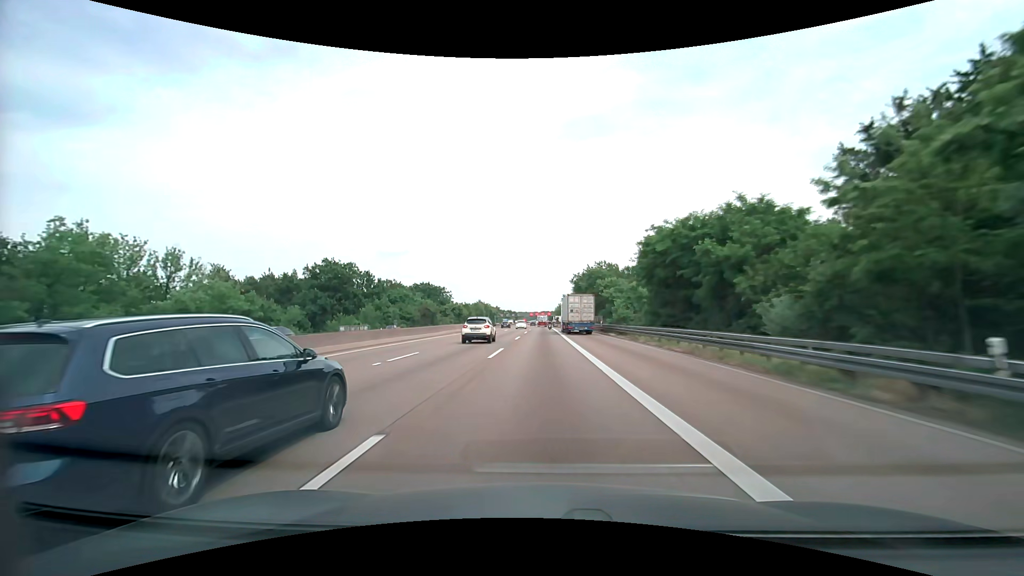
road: motorway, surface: asphalt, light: Day
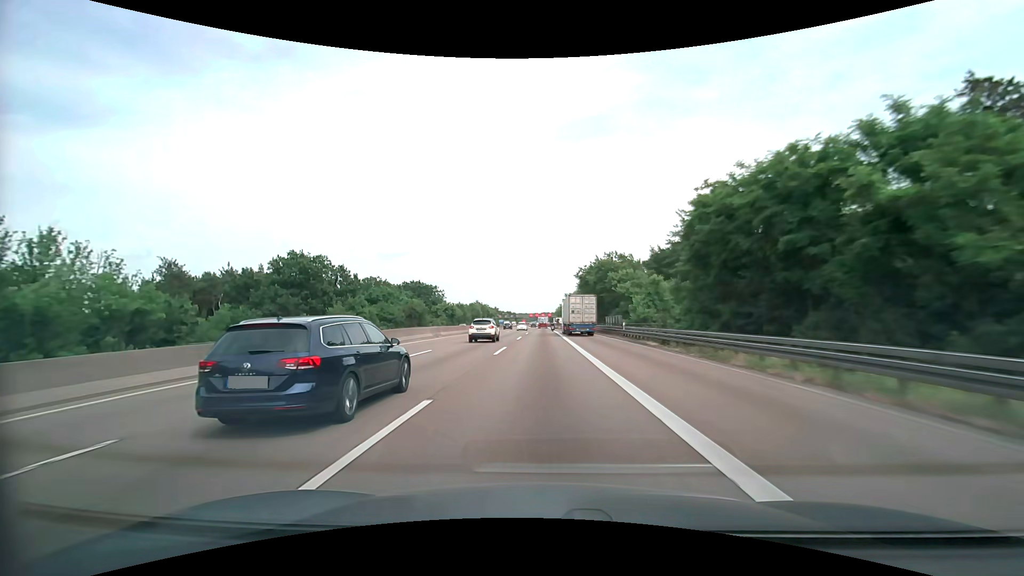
(0.0, +15.6) m; 0°
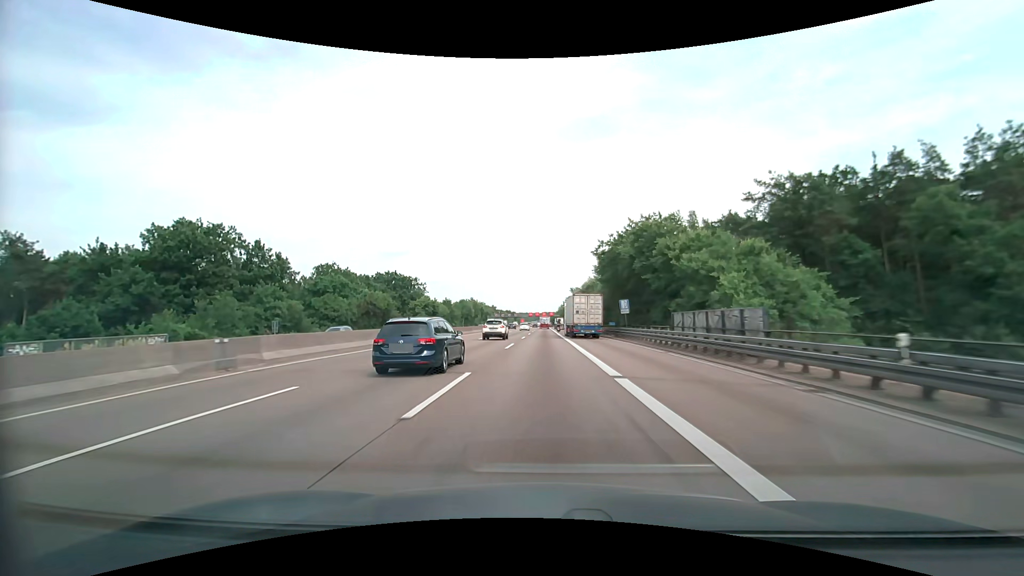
(0.0, +31.3) m; 0°
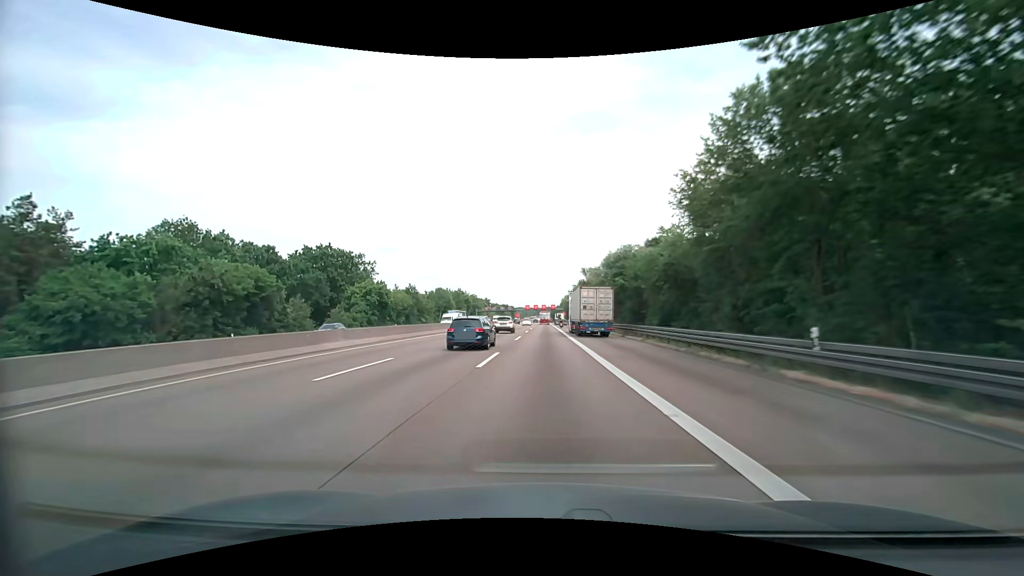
(0.0, +47.3) m; 0°
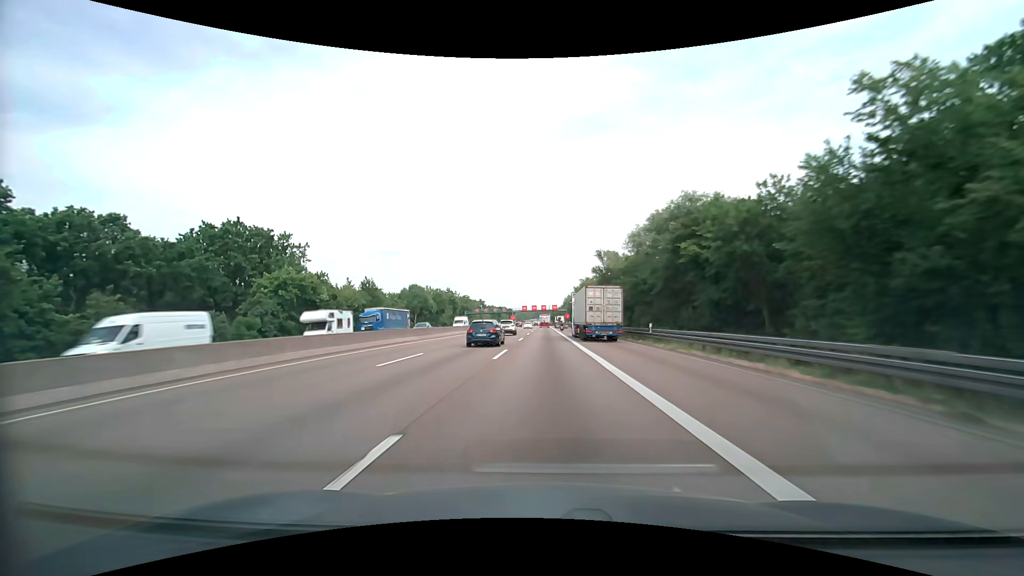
(-0.1, +31.8) m; 0°
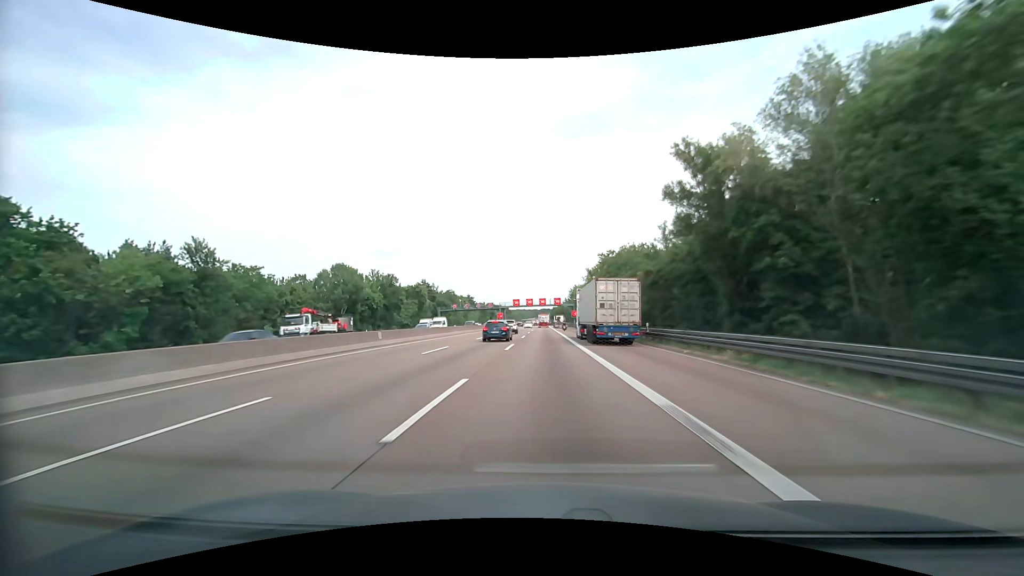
(+0.1, +48.0) m; 0°
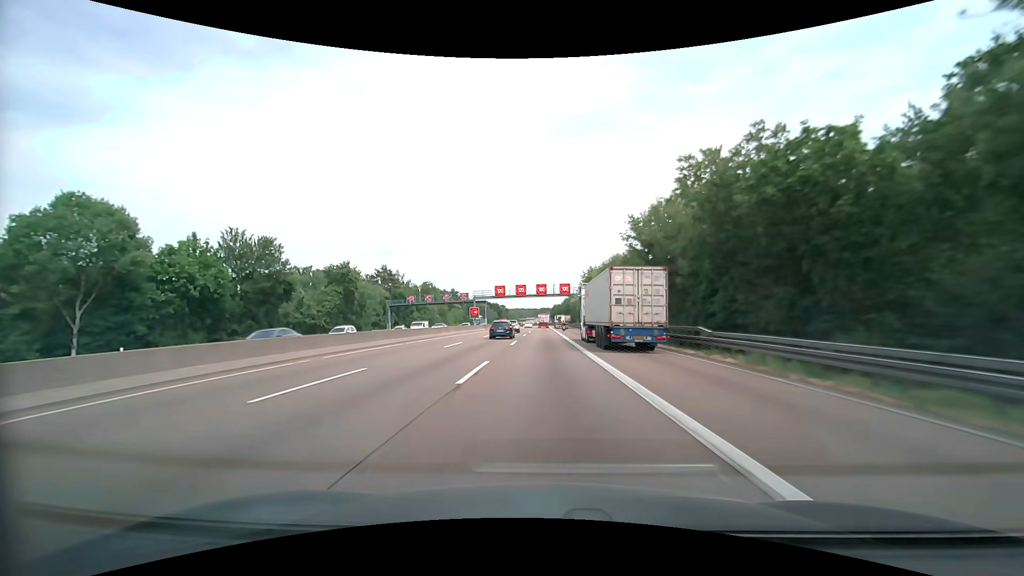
(0.0, +48.5) m; 0°
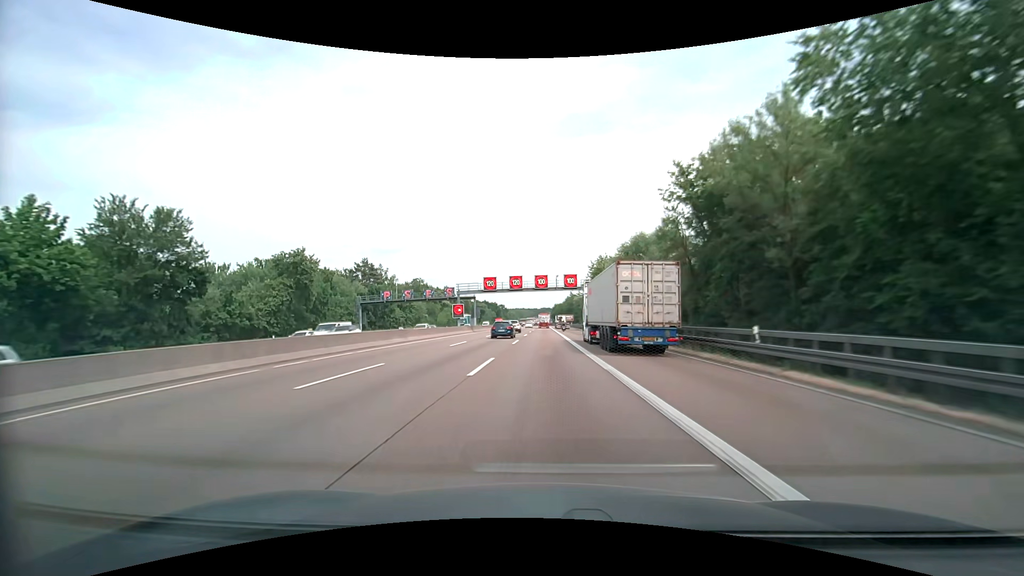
(0.0, +16.2) m; 0°
(0, +10) (0, +20) (0, +30) (0, +40) (0, +50) (0, +60) (0, +70) (0, +80) (0, +90) (-1, +100) m
